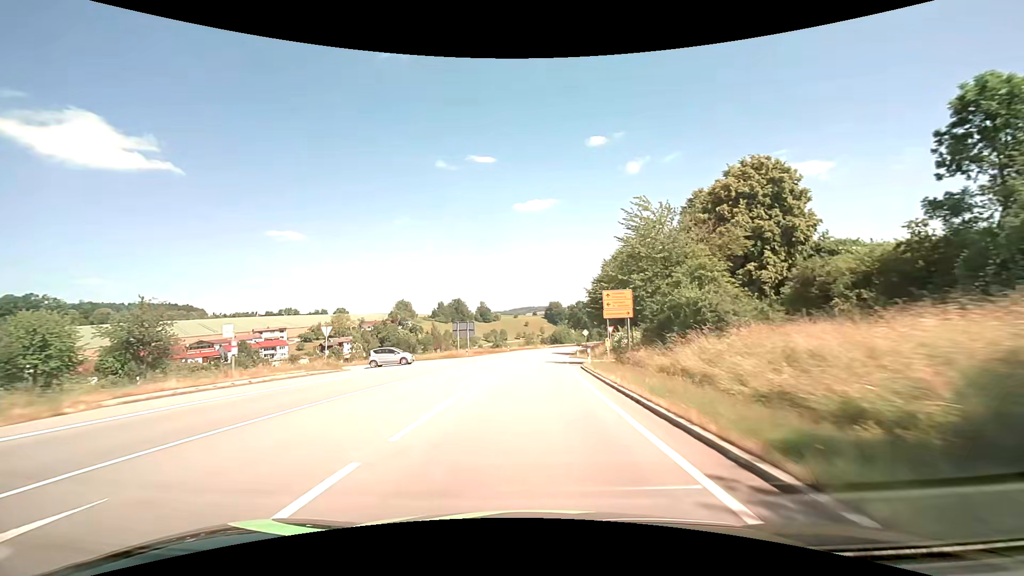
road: secondary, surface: asphalt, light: Day
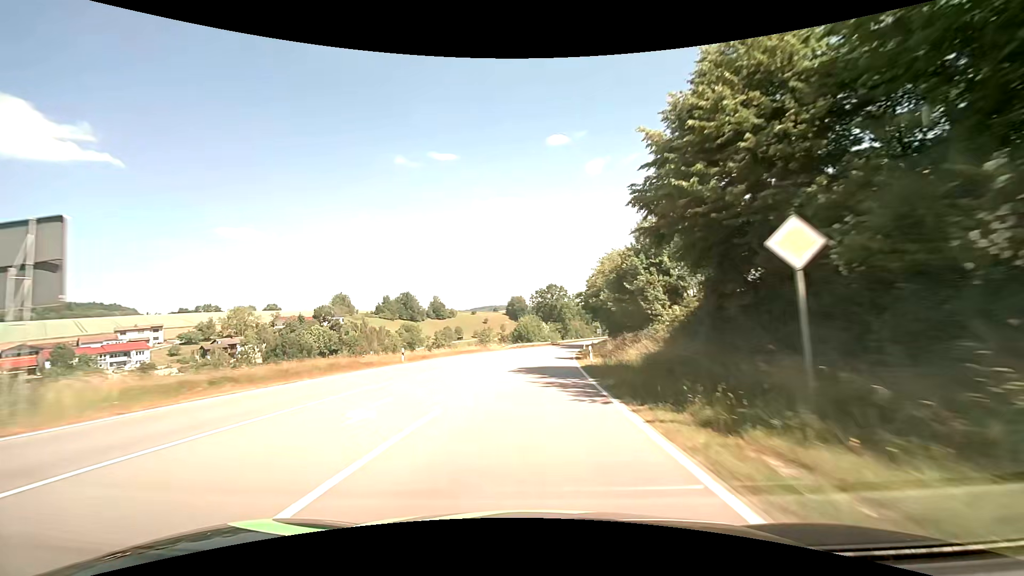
(+1.9, +53.8) m; +4°
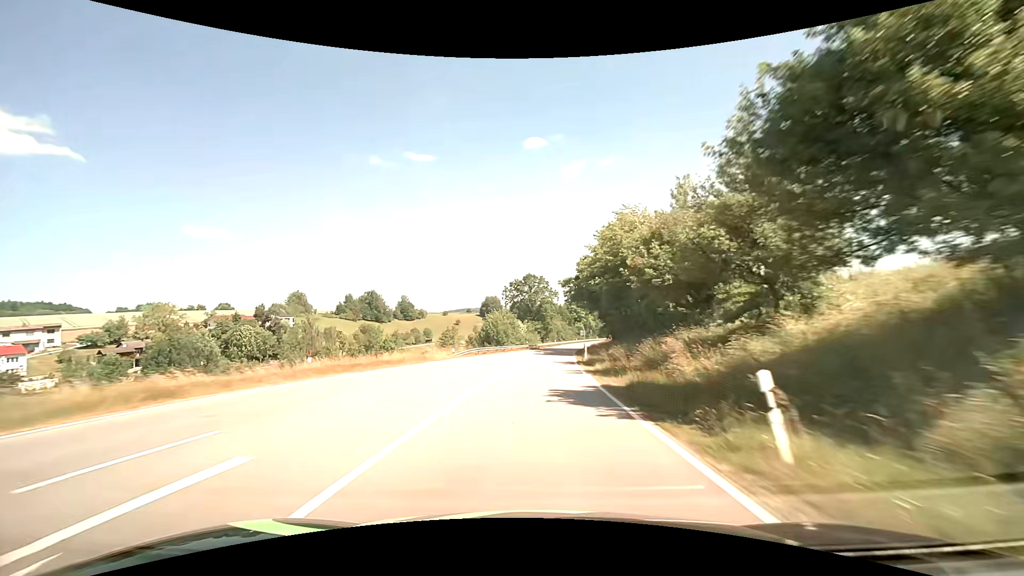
(+0.7, +26.9) m; +3°
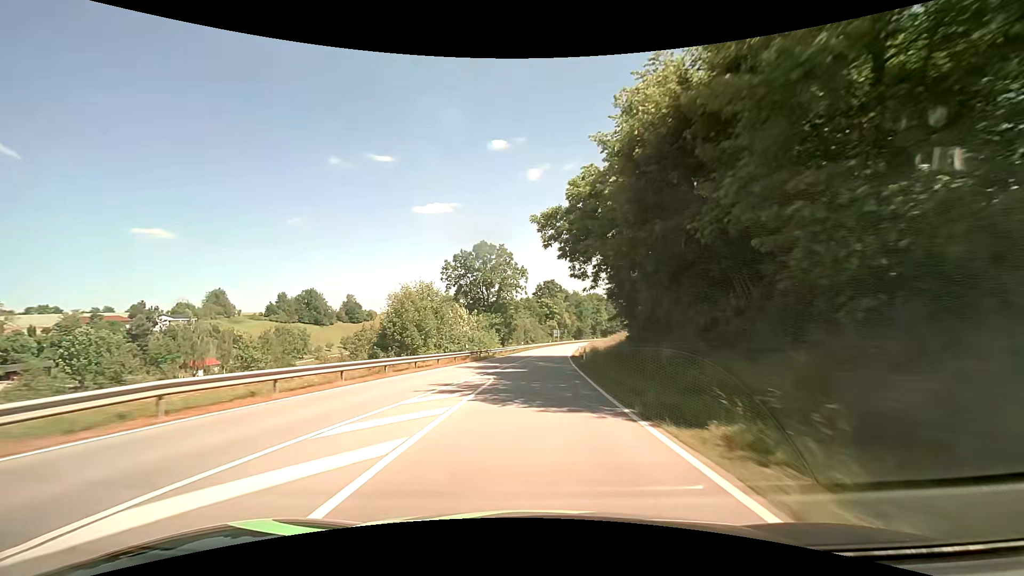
(+1.5, +40.4) m; +4°
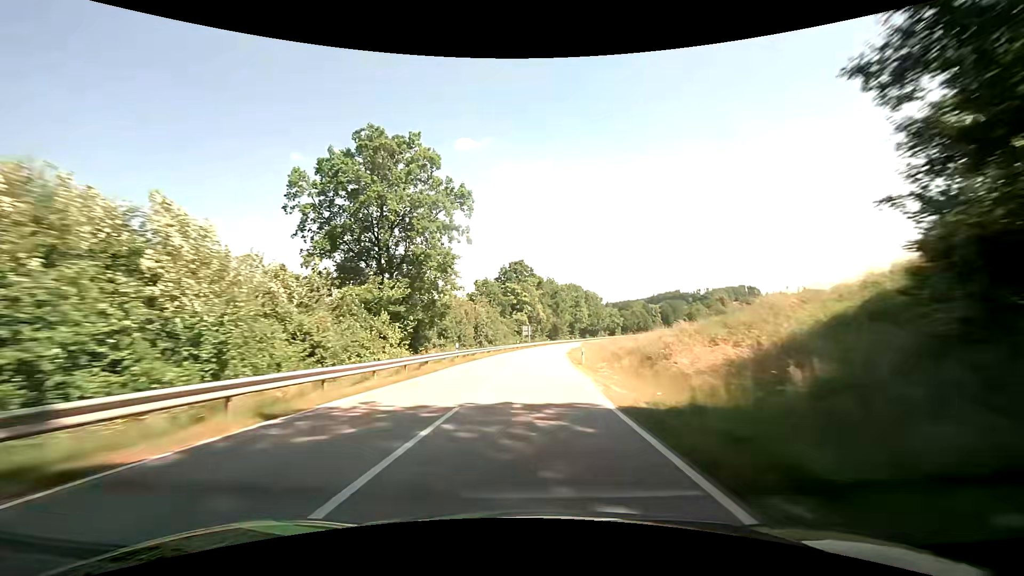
(+1.4, +40.7) m; +4°
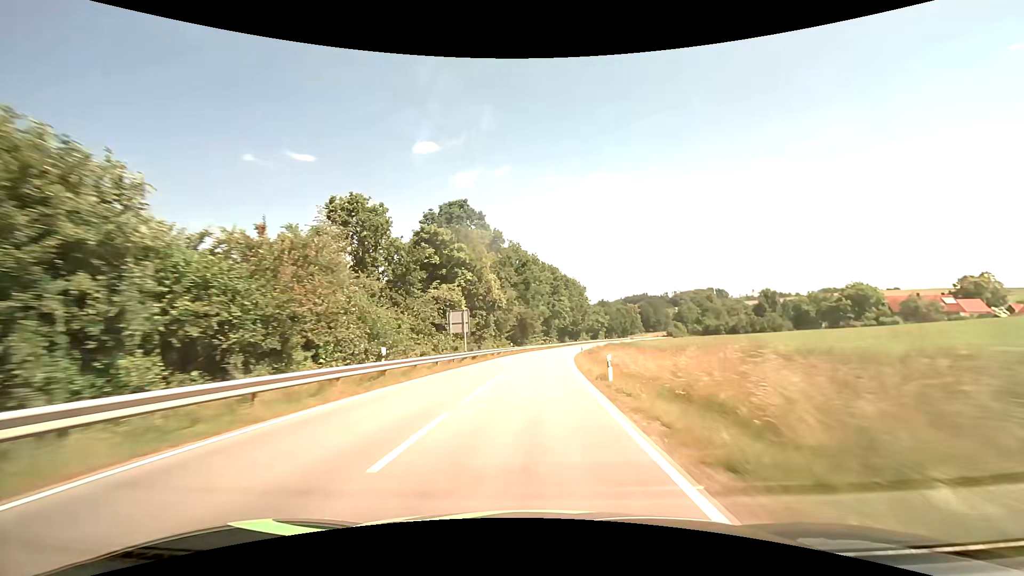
(+2.1, +54.9) m; +4°
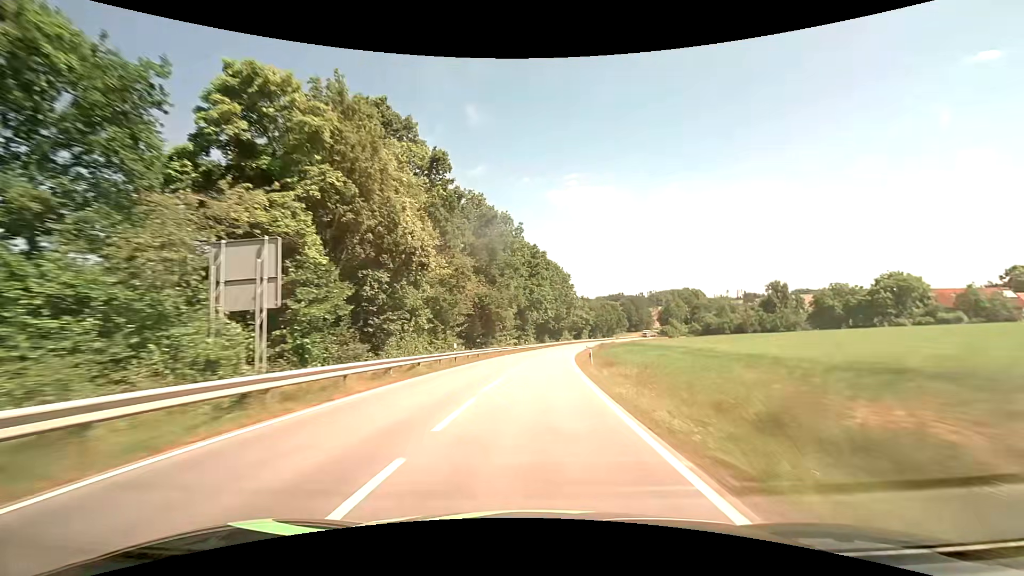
(+0.7, +27.7) m; +3°
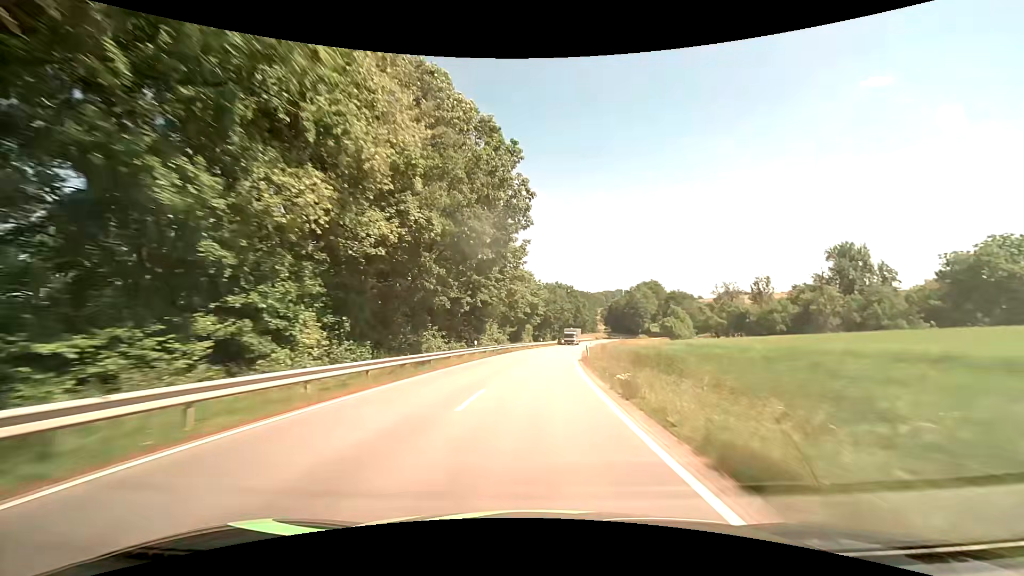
(+5.0, +69.5) m; +8°
(0, +10) (0, +20) (+1, +30) (+2, +40) (+3, +50) (+4, +60) (+6, +70) (+7, +80) (+9, +89) (+11, +99) m
